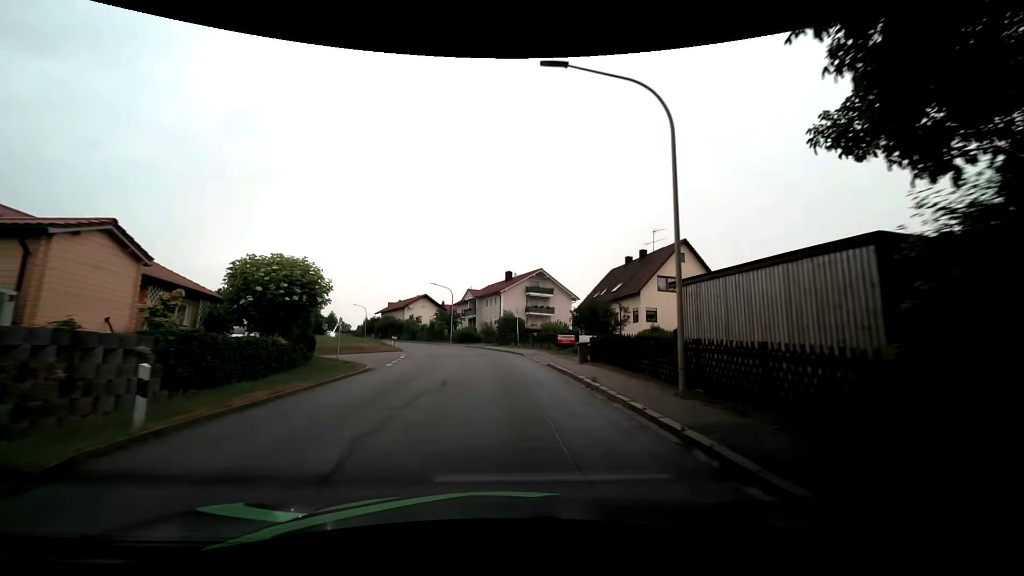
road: tertiary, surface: asphalt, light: Day
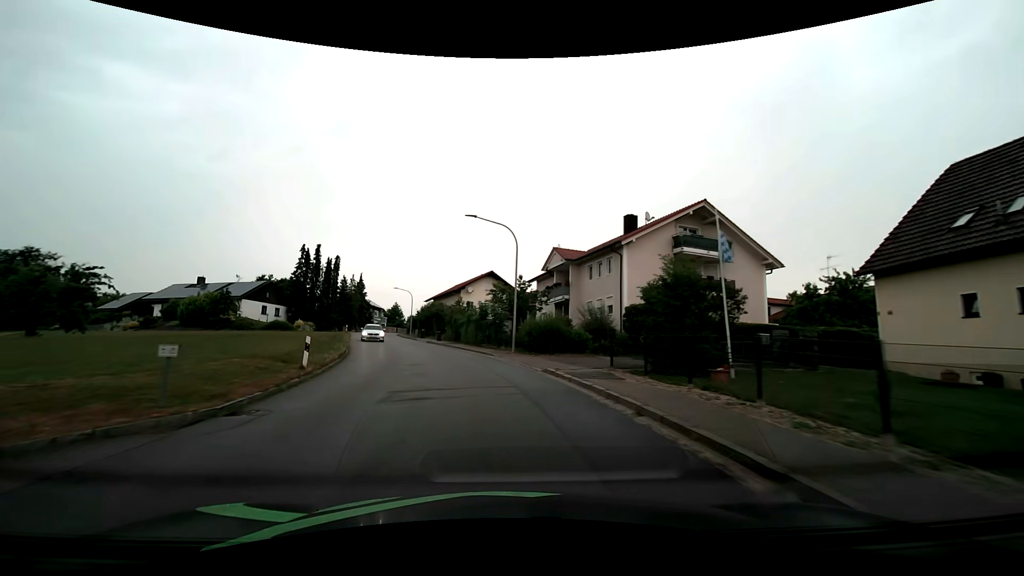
(-2.3, +35.8) m; -10°
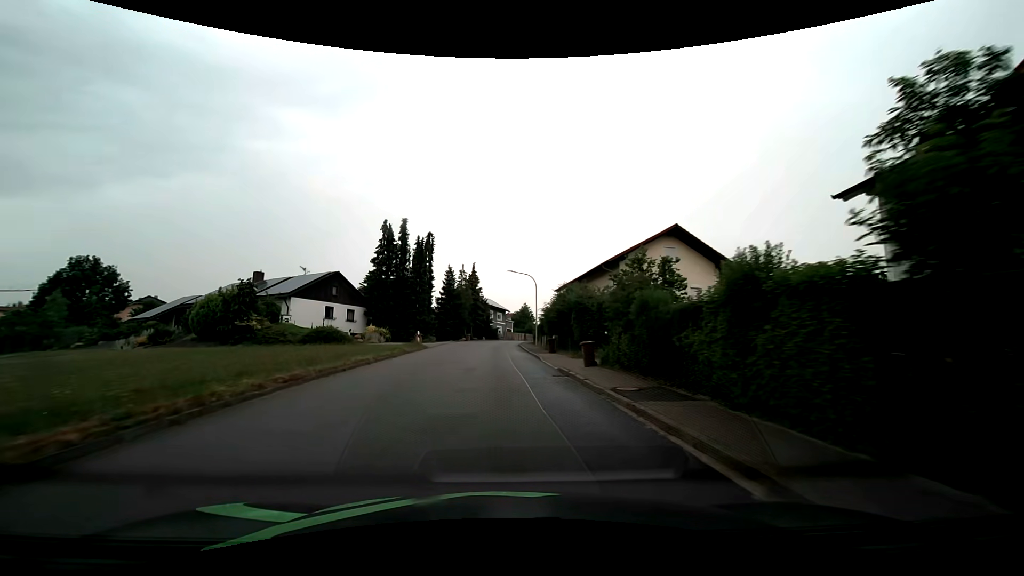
(-4.2, +30.2) m; -16°
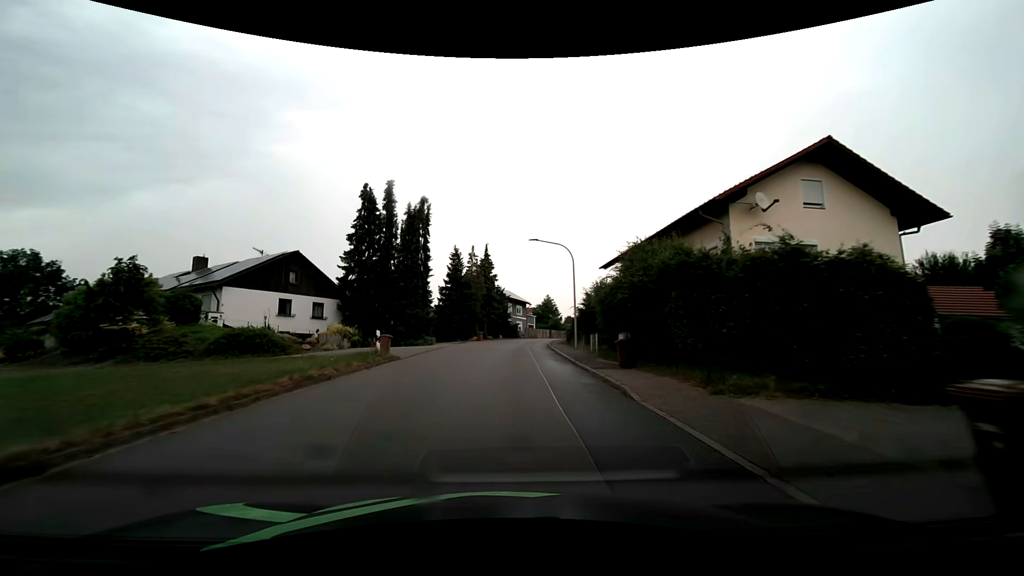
(-0.4, +15.2) m; -2°
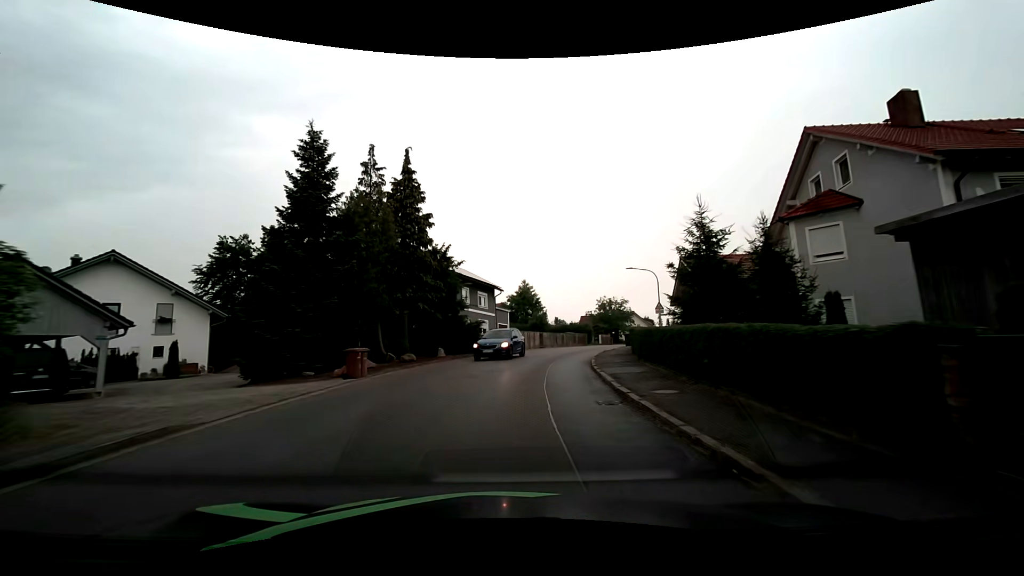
(+0.5, +35.7) m; +4°
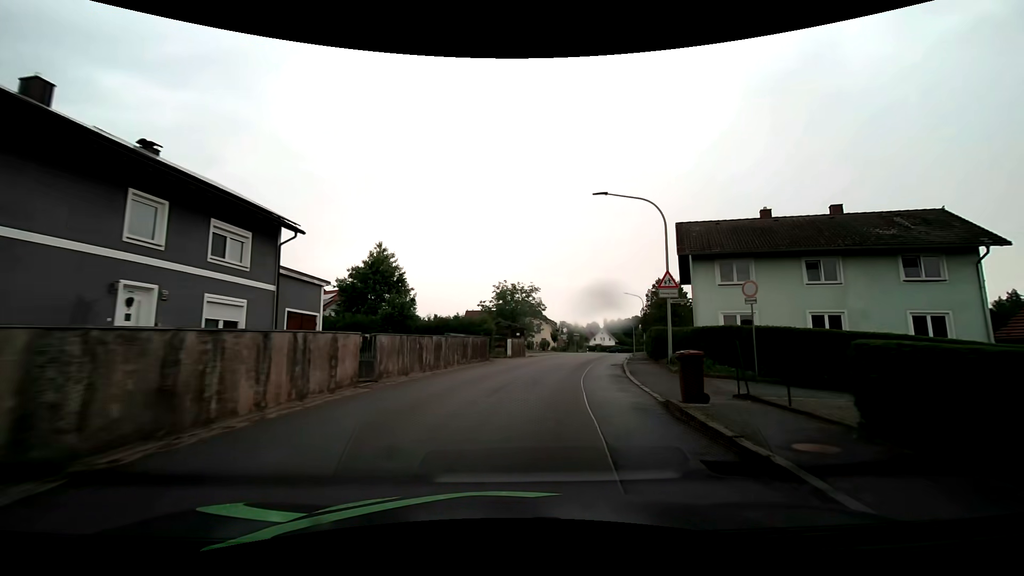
(+3.0, +28.5) m; +13°
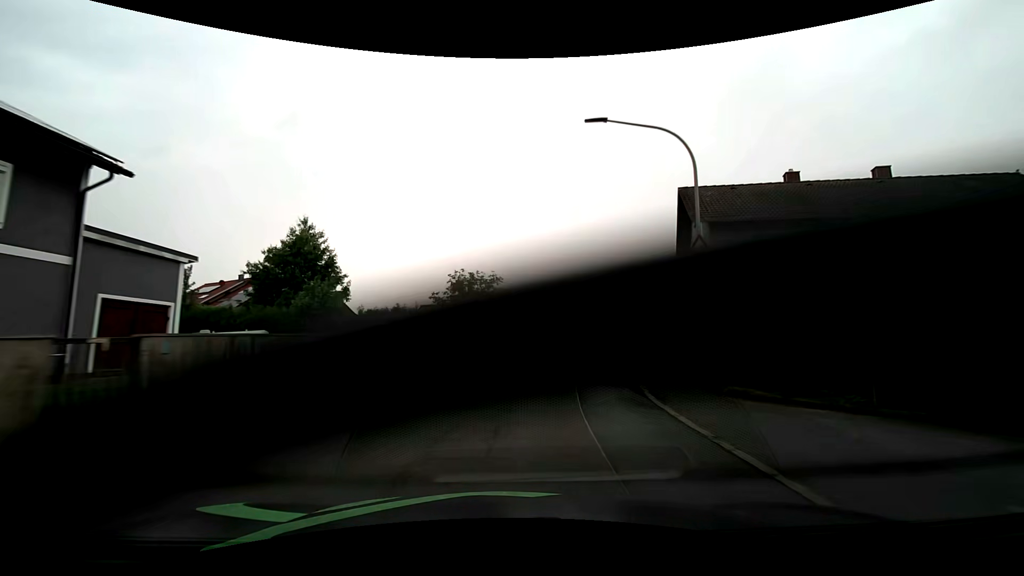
(+0.3, +7.4) m; +4°
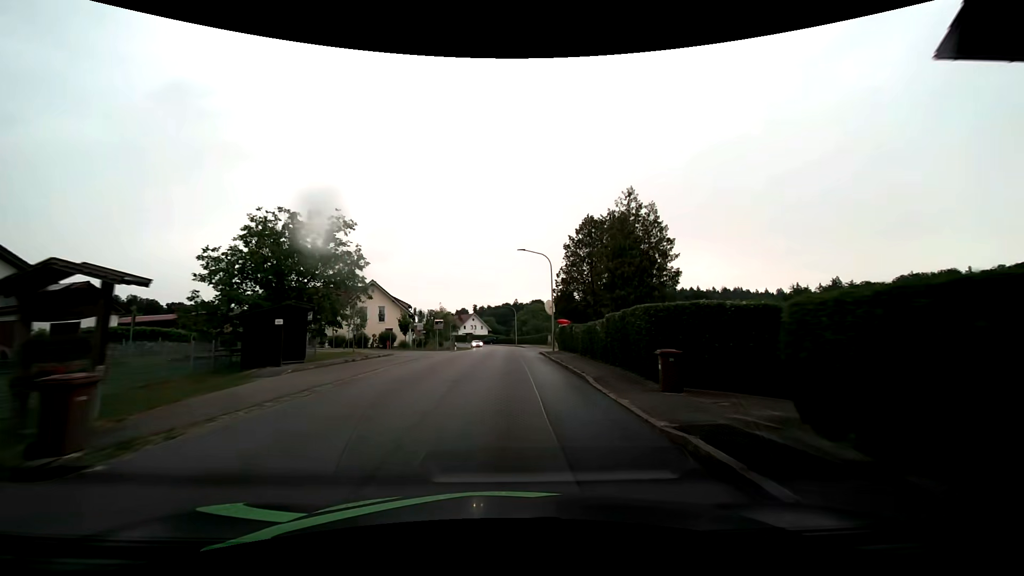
(+2.5, +22.5) m; +11°
(0, +10) (0, +20) (0, +30) (0, +40) (0, +50) (0, +60) (0, +70) (-1, +80) (-2, +90) (-3, +100) m
